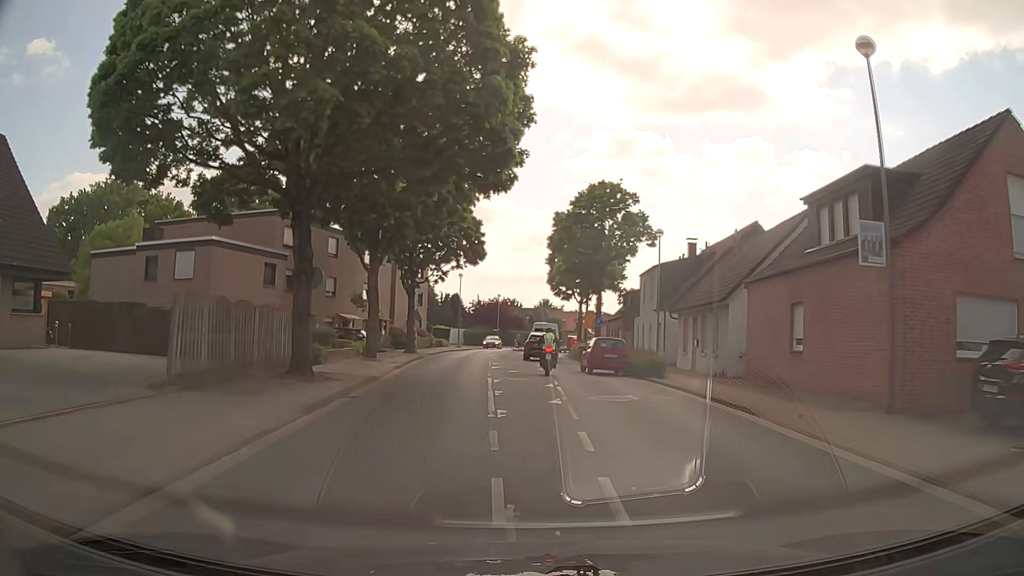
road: tertiary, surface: asphalt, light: Day
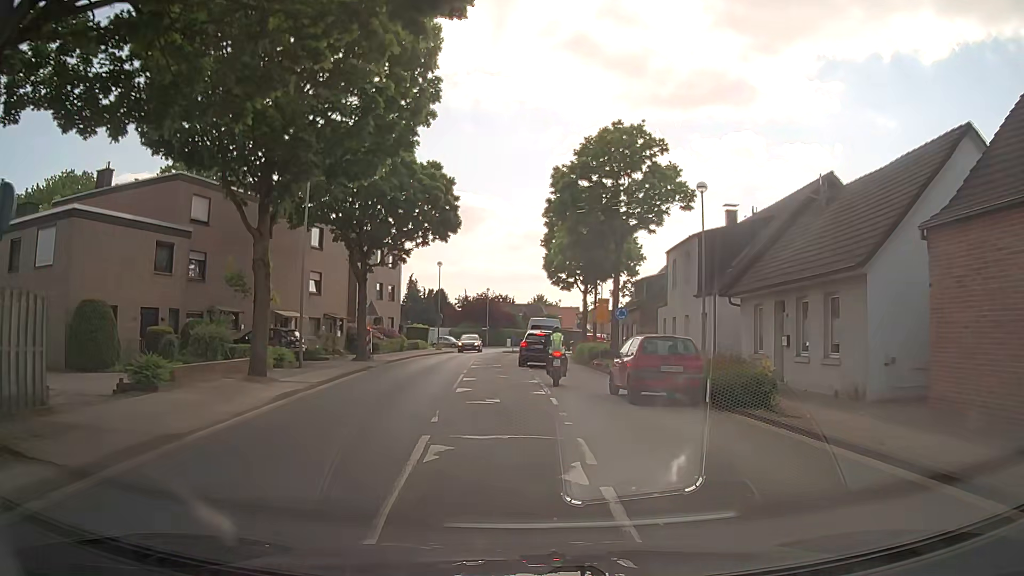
(+0.1, +11.8) m; +1°
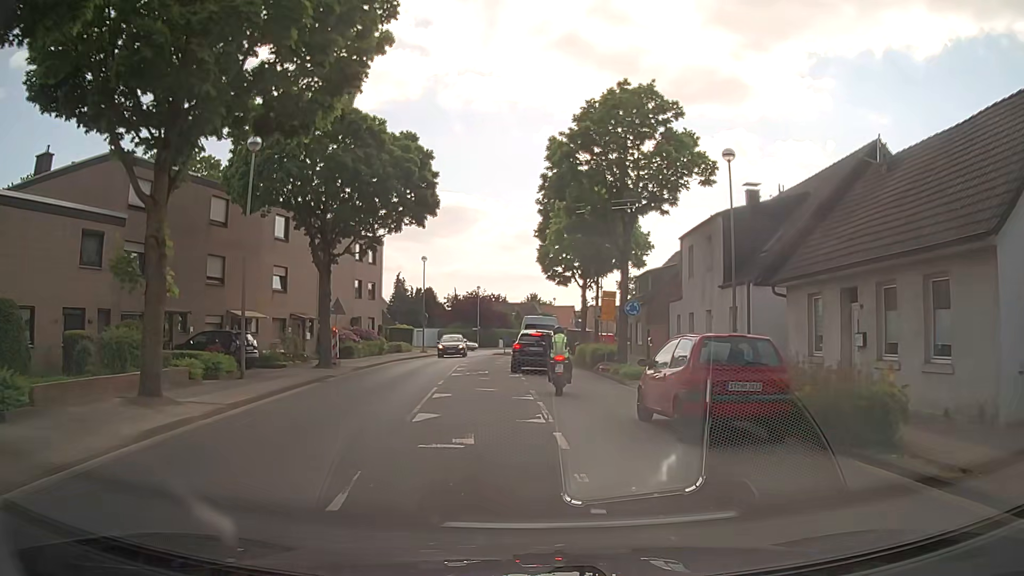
(0.0, +5.1) m; +1°
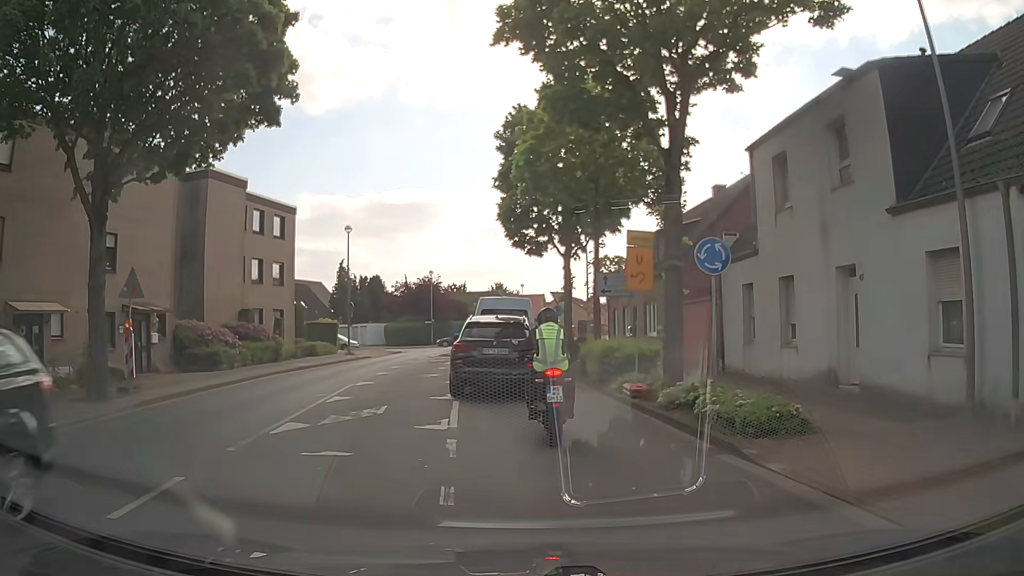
(+0.1, +14.3) m; +3°
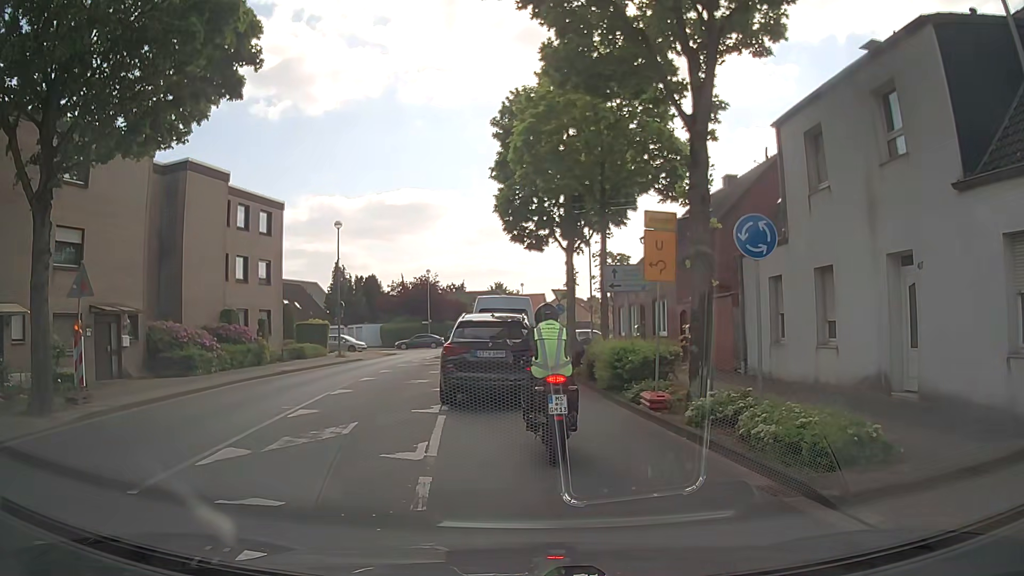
(0.0, +2.1) m; -2°
